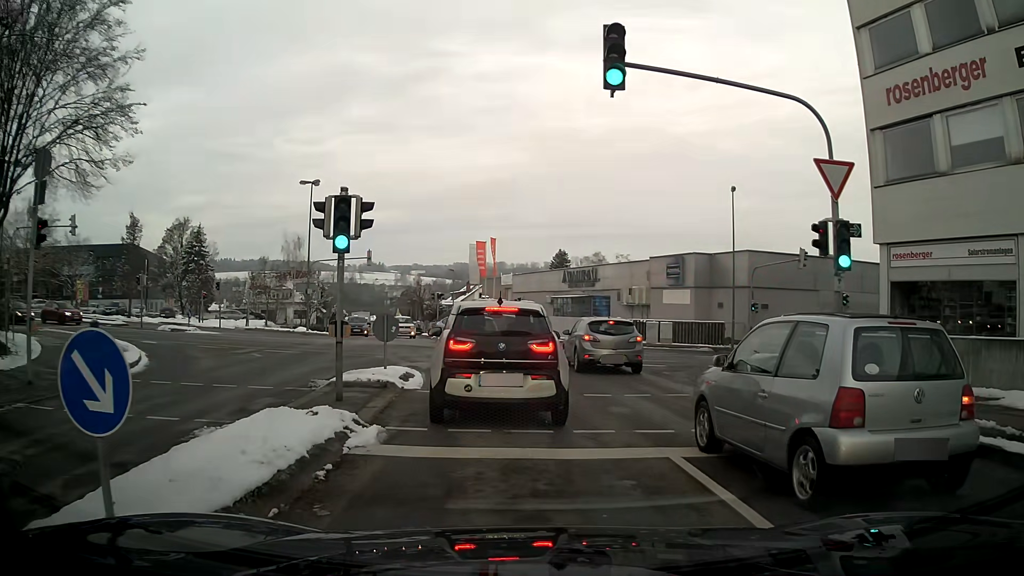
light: Day
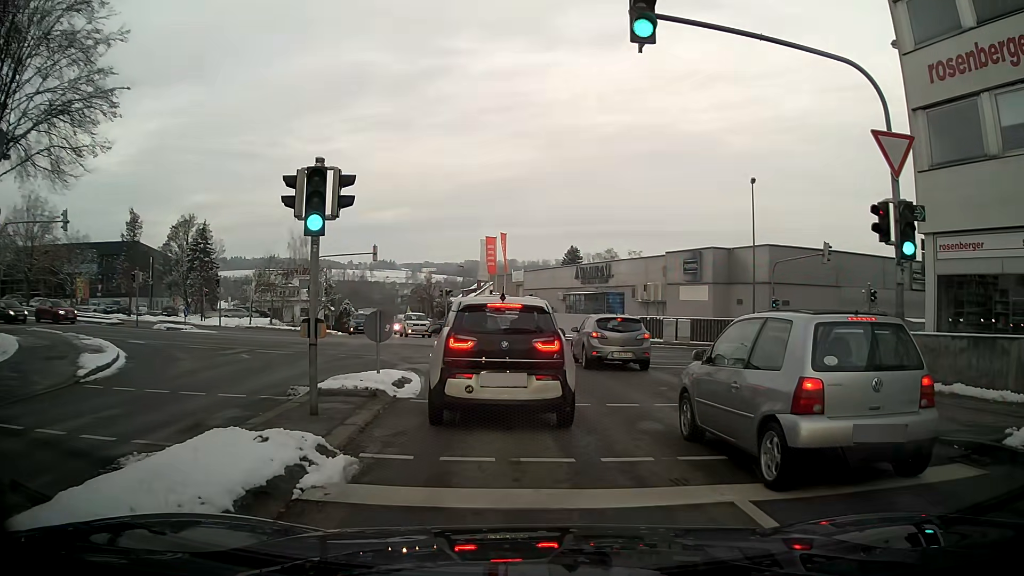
(0.0, +1.8) m; -2°
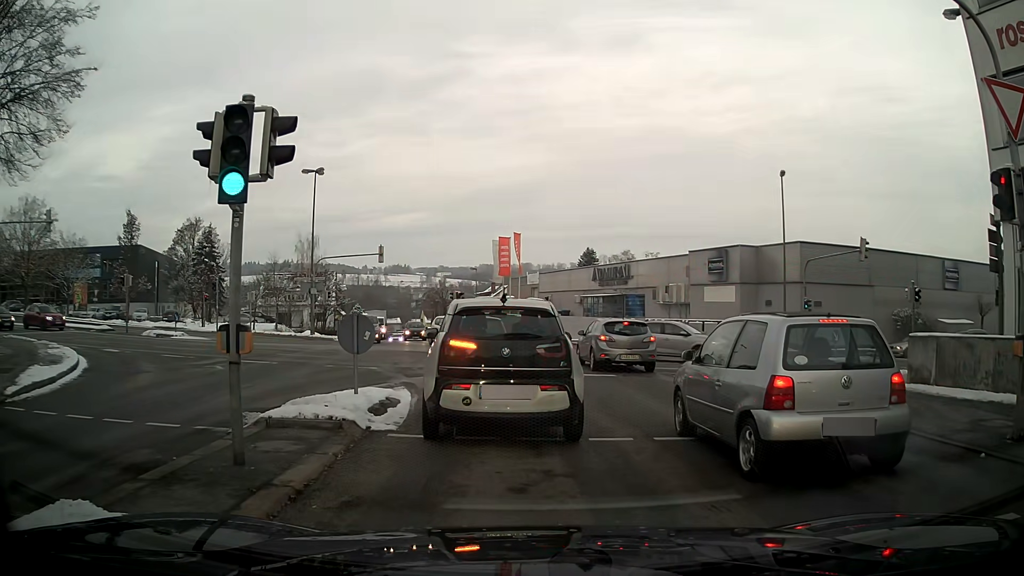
(-0.1, +2.7) m; -3°
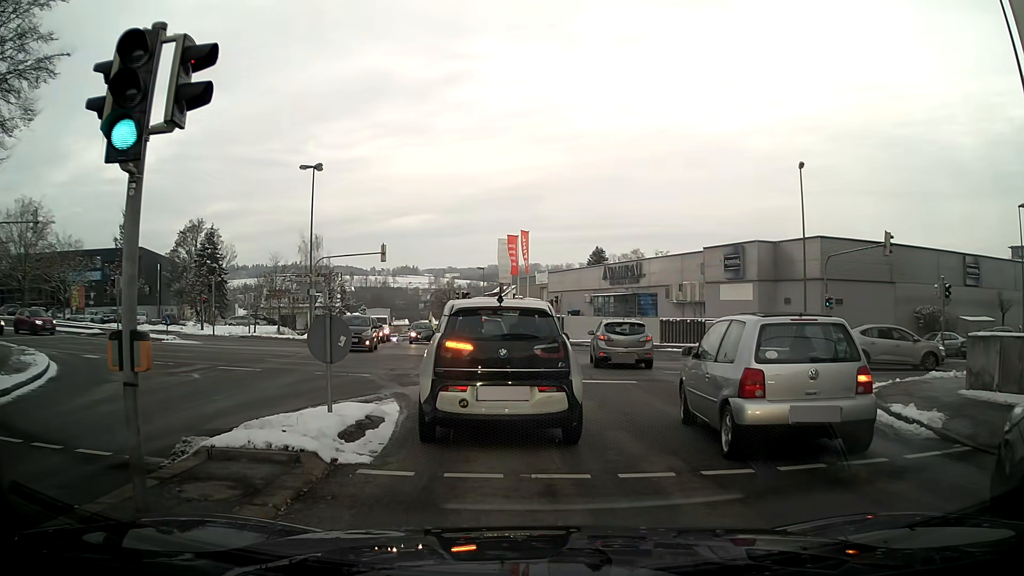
(0.0, +1.8) m; -1°
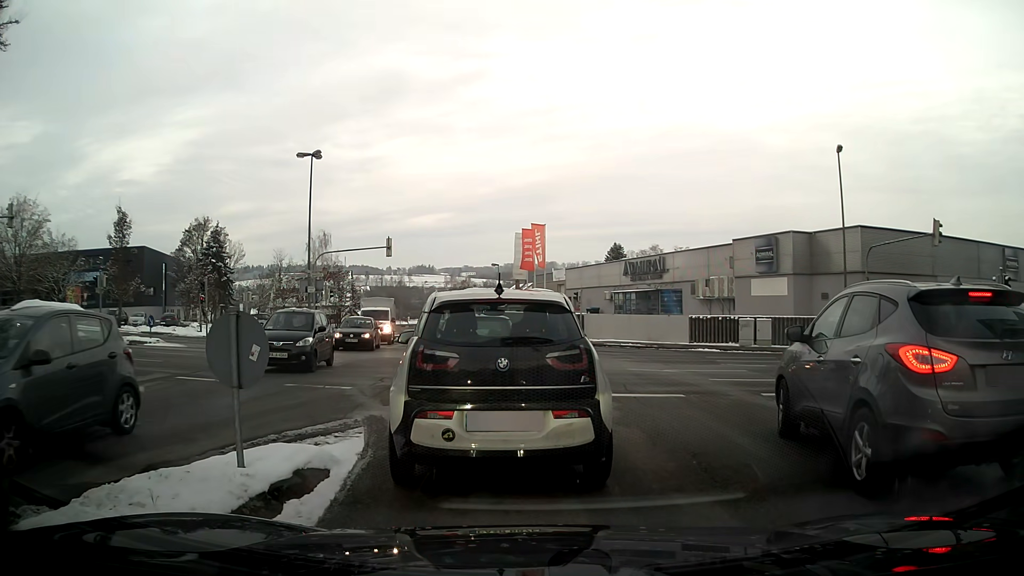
(0.0, +3.1) m; 0°
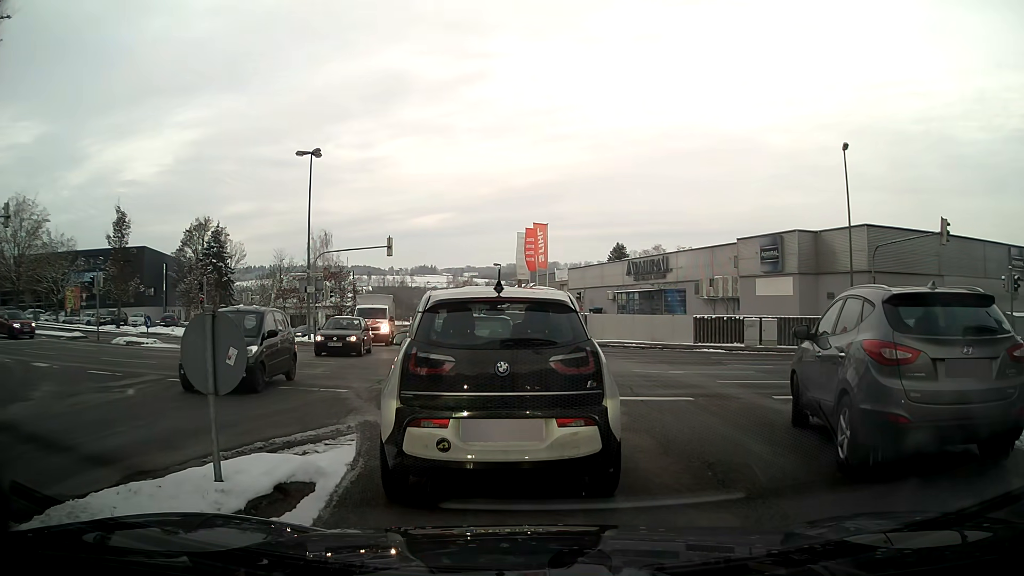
(0.0, +0.5) m; 0°
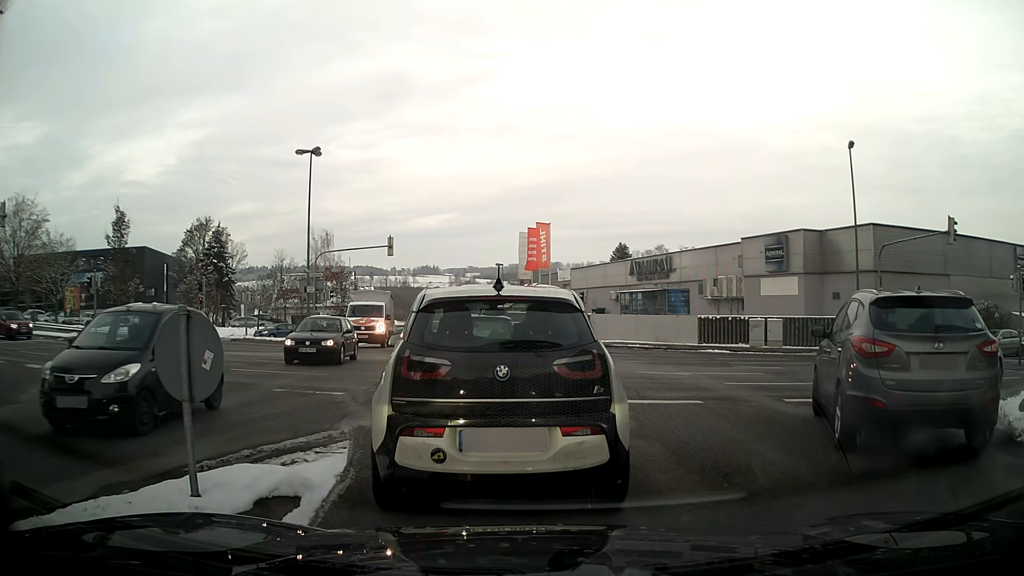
(0.0, +0.4) m; 0°
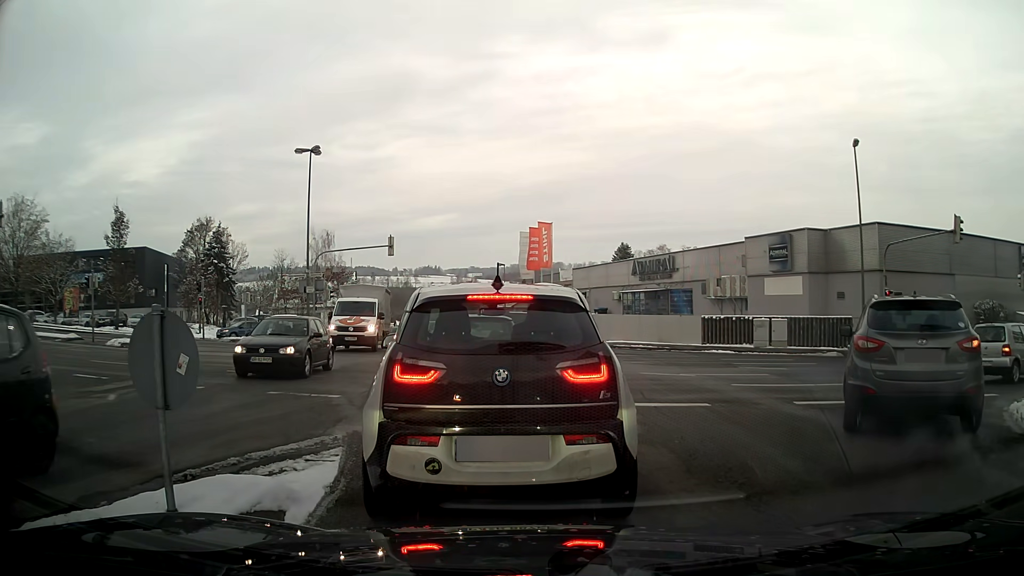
(0.0, +0.4) m; 0°
